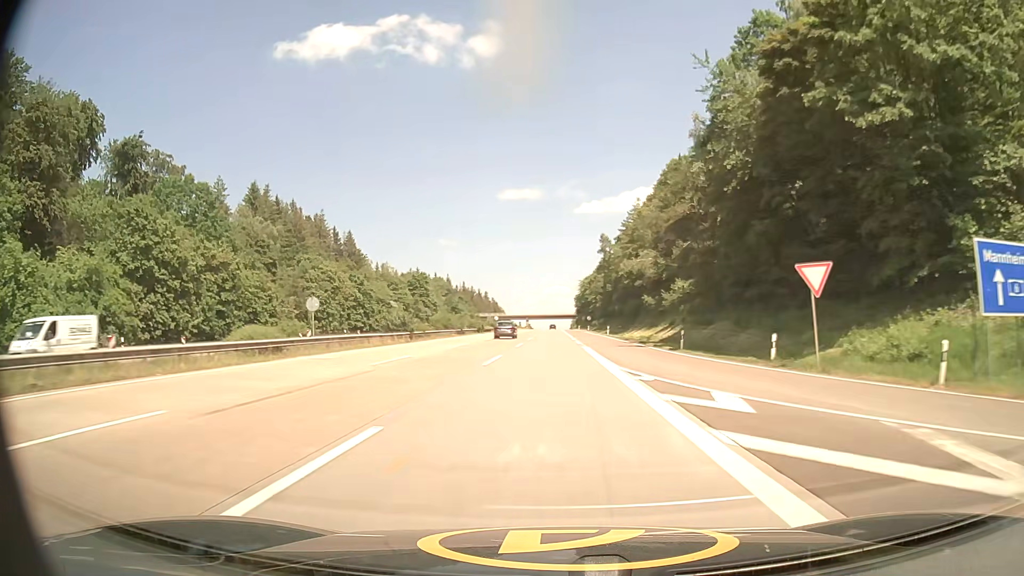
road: motorway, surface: asphalt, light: Day
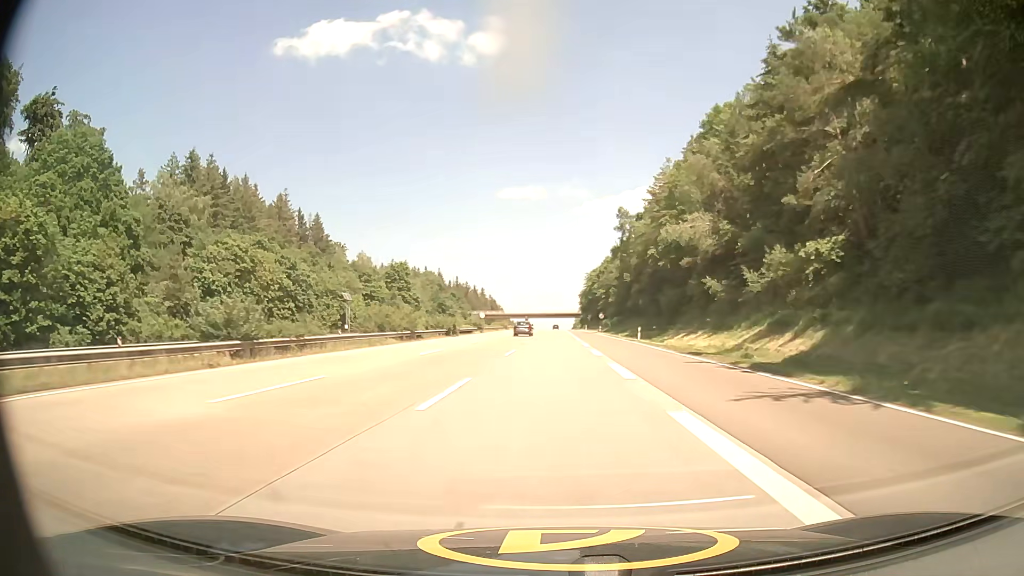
(0.0, +29.0) m; 0°
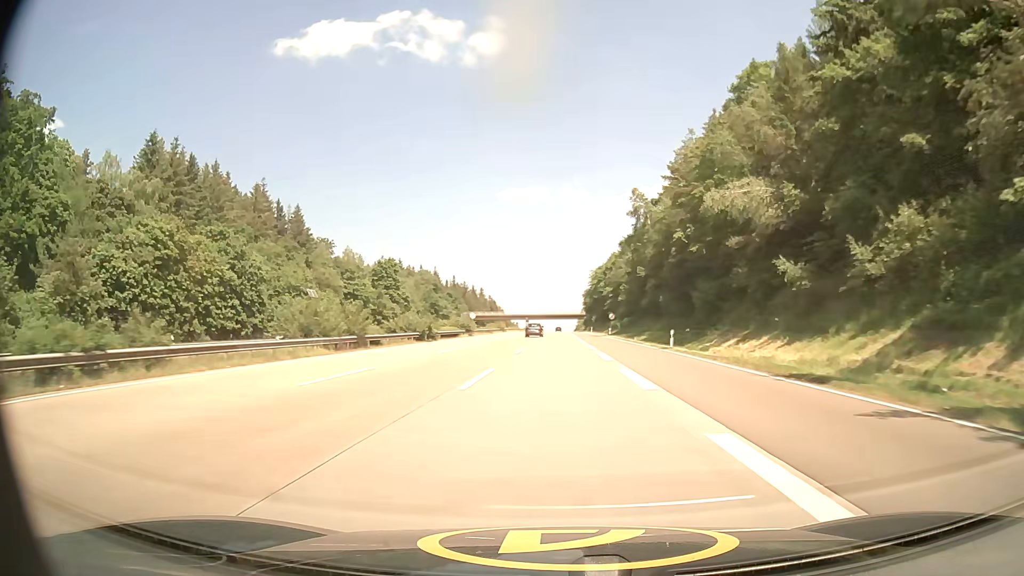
(0.0, +14.5) m; 0°
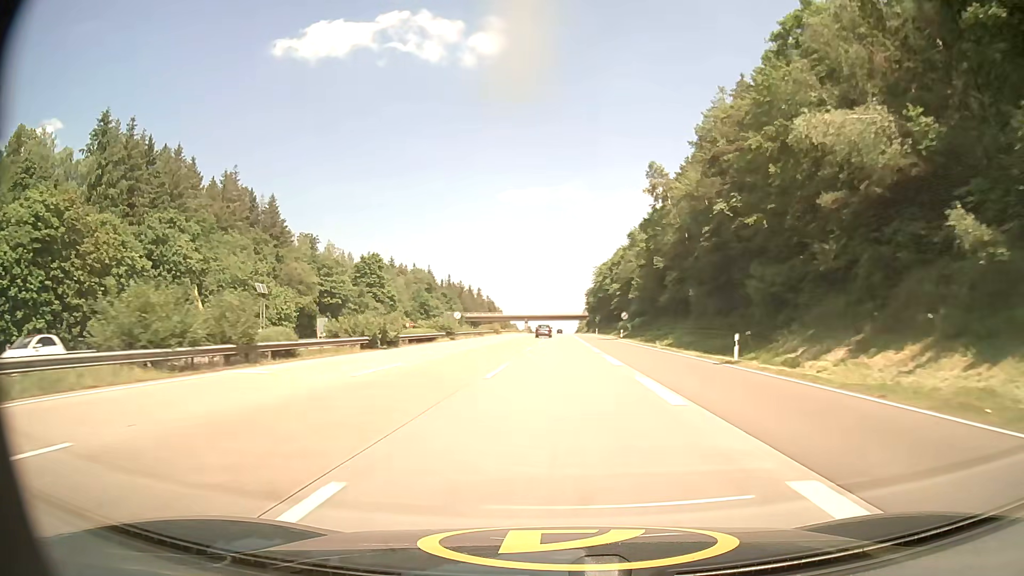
(0.0, +14.7) m; 0°
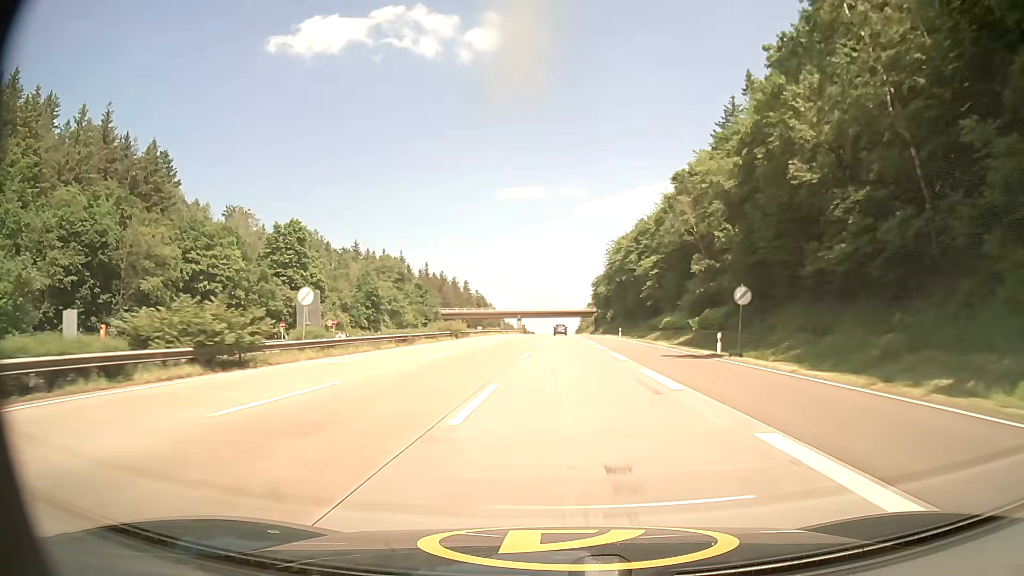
(+0.1, +45.7) m; 0°
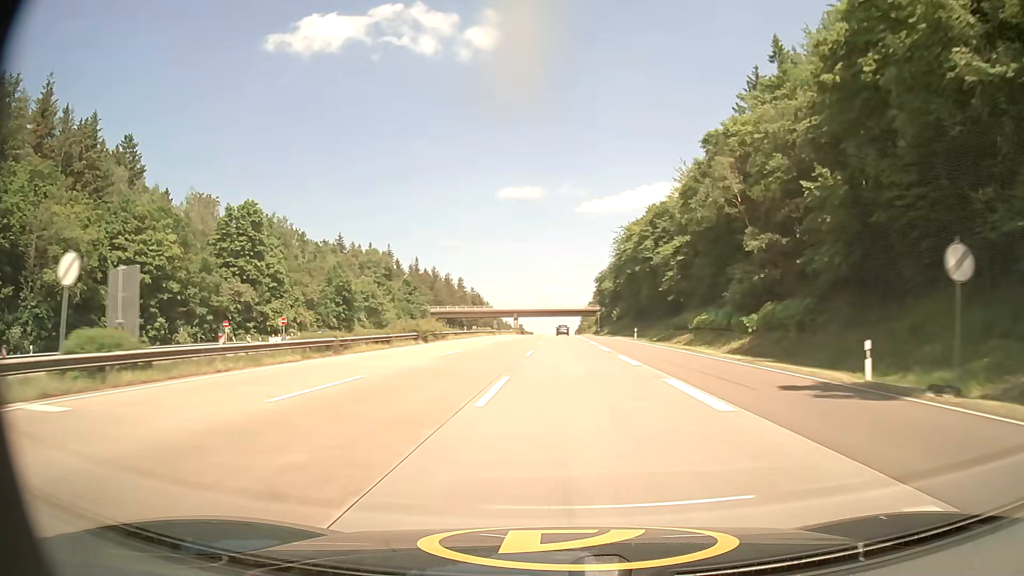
(0.0, +15.7) m; 0°
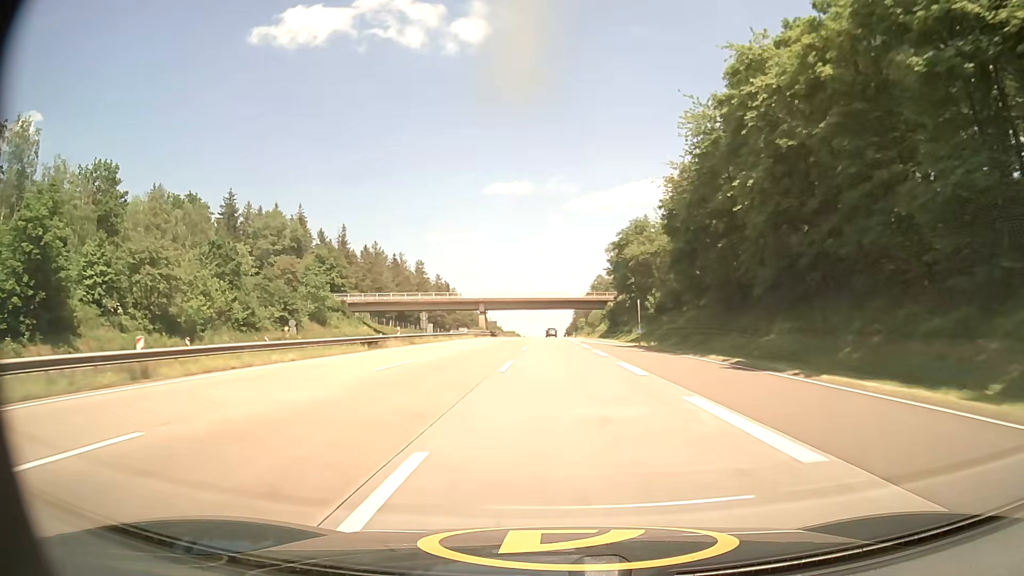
(+0.4, +64.3) m; +1°
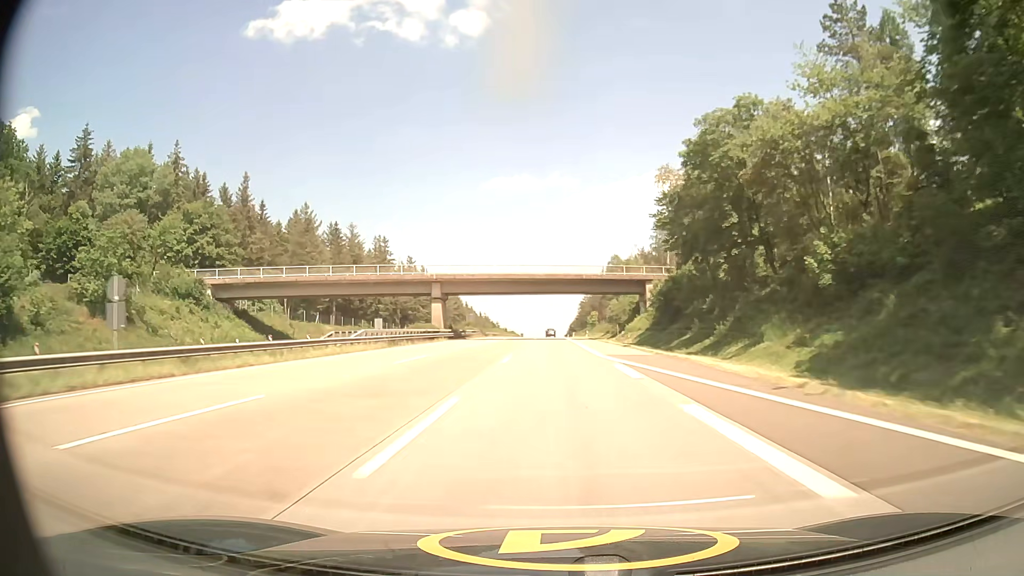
(0.0, +49.5) m; 0°
(0, +10) (0, +20) (0, +30) (0, +40) (0, +50) (0, +60) (0, +70) (0, +80) (0, +90) (0, +100) m
